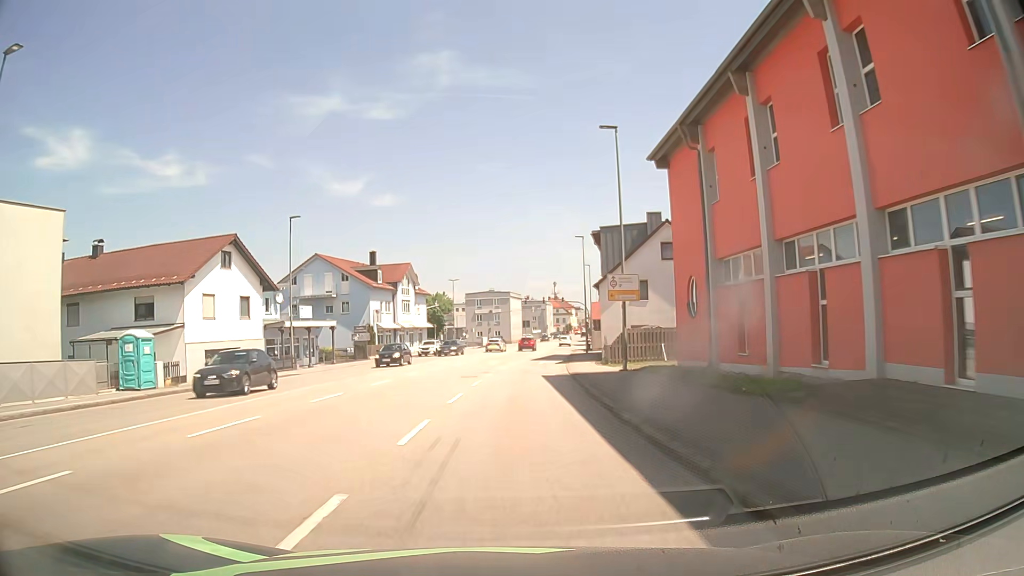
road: tertiary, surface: asphalt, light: Day
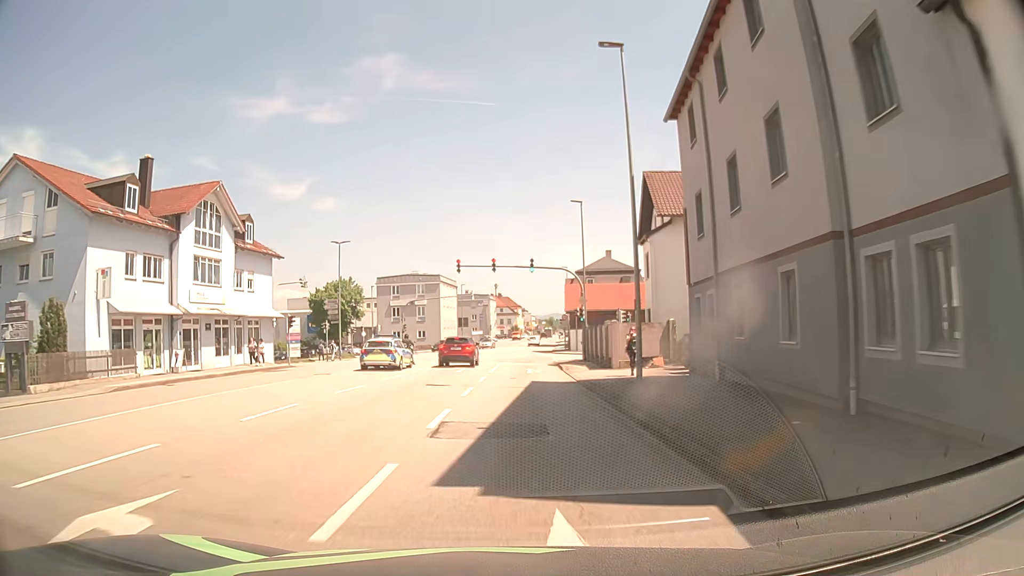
(+1.3, +40.4) m; +5°
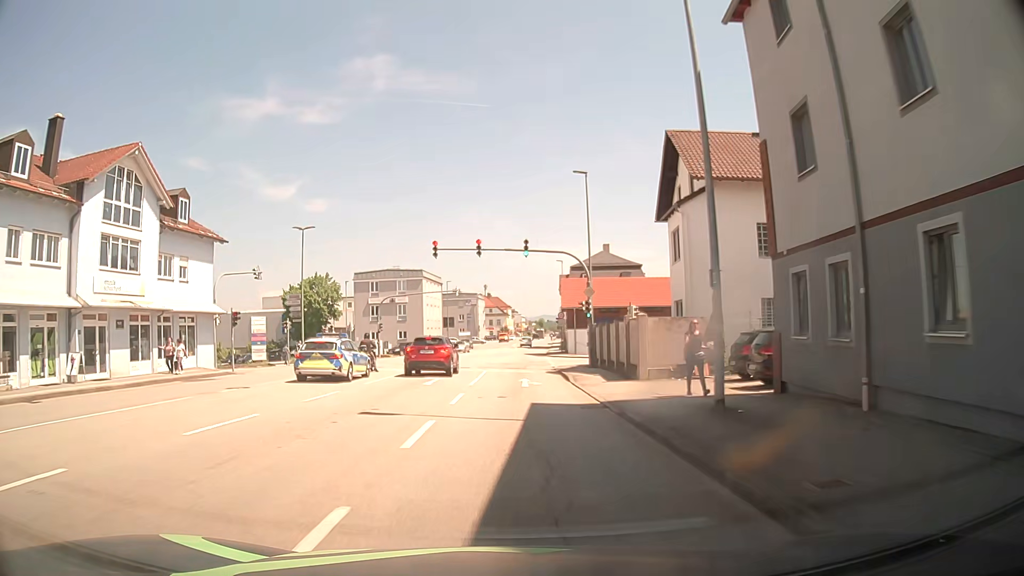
(+0.1, +8.1) m; +1°
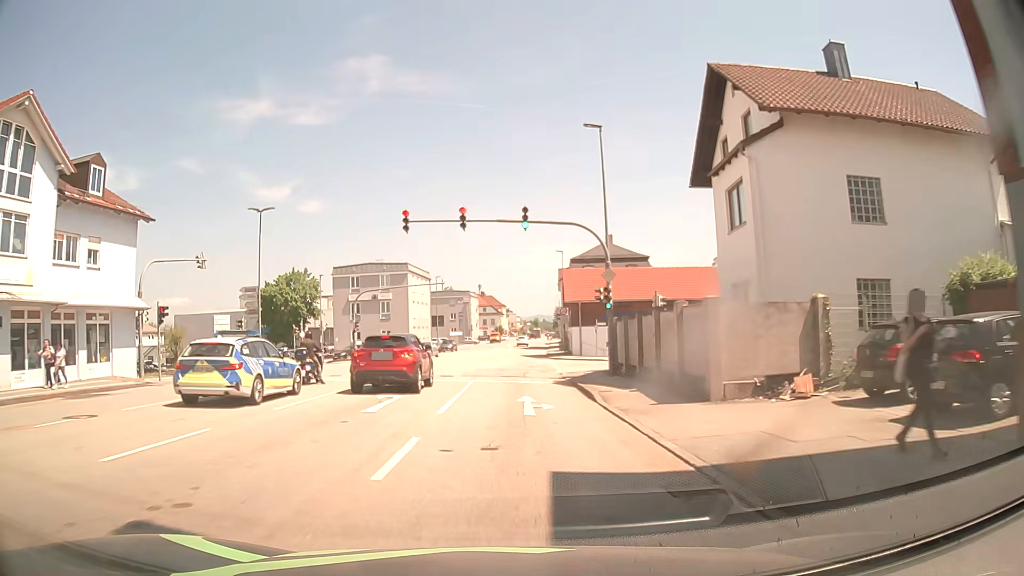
(+0.1, +8.1) m; +1°
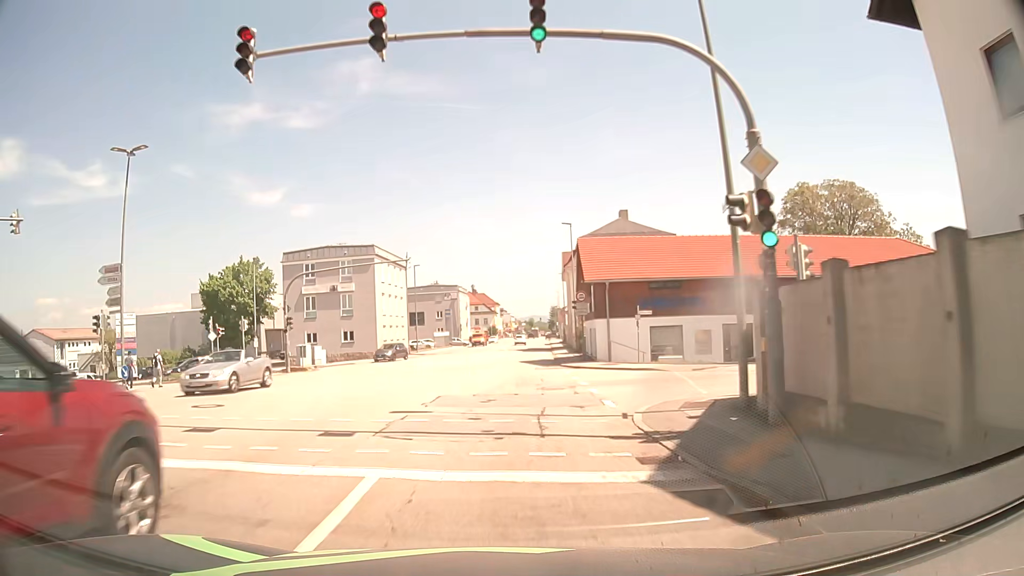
(+0.1, +16.1) m; 0°
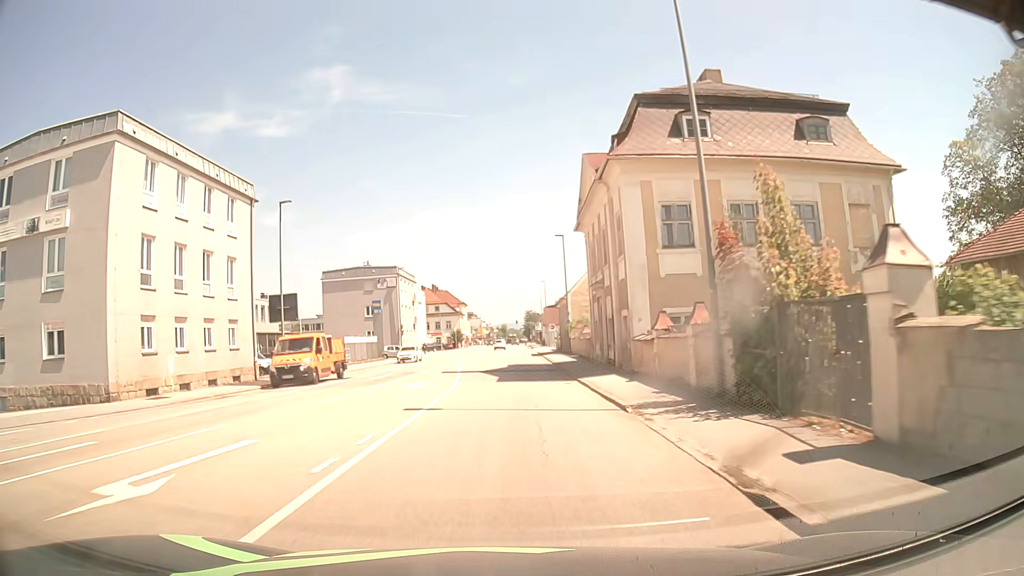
(+0.7, +40.1) m; +3°
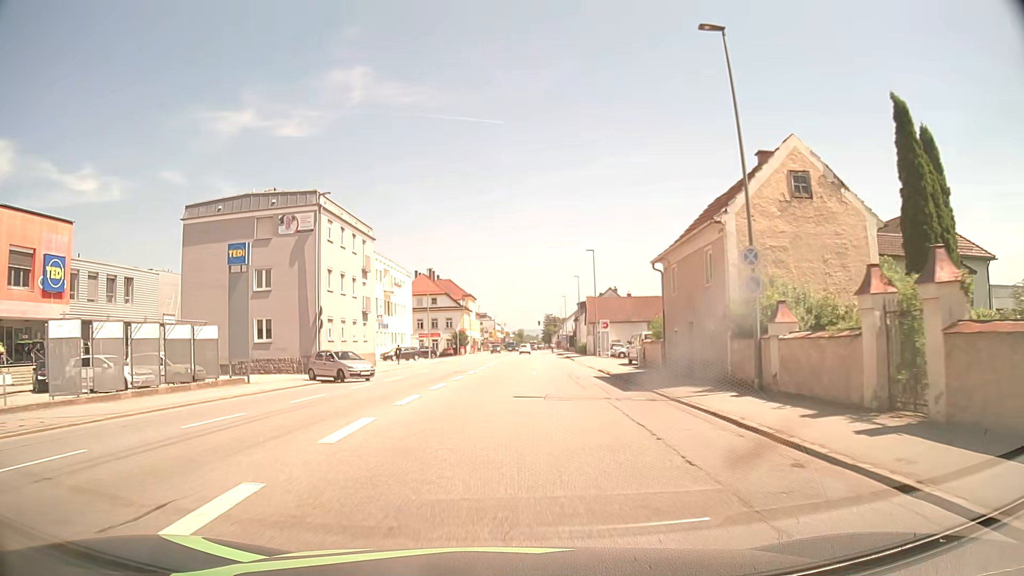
(-0.8, +40.2) m; -1°
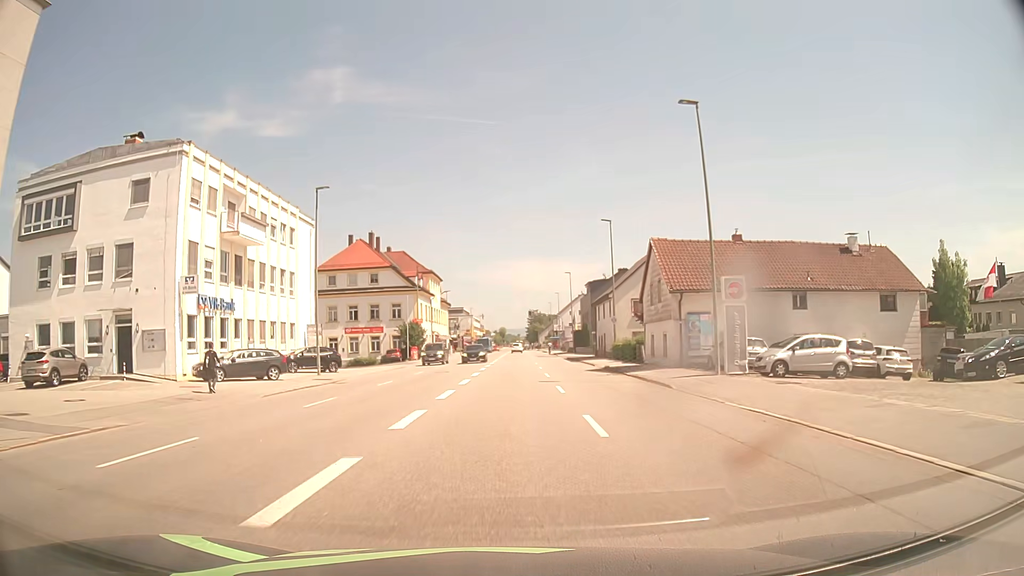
(+0.2, +40.2) m; +1°
